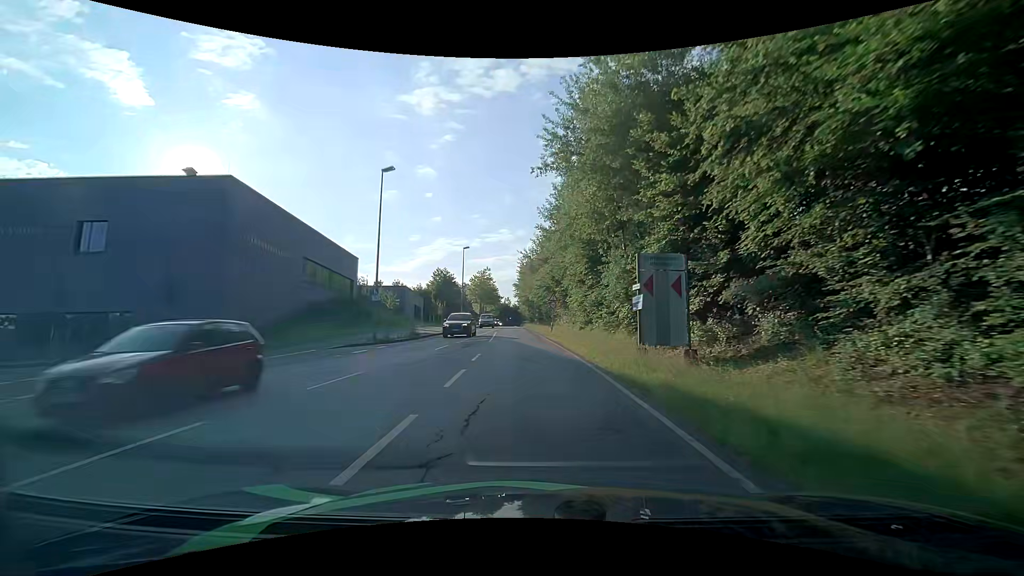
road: secondary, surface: asphalt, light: Day
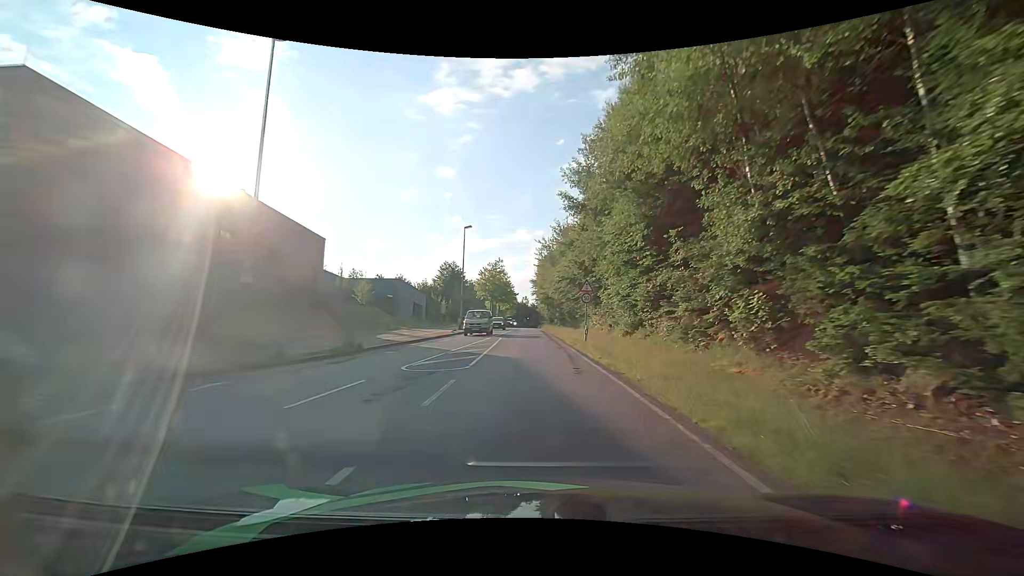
(-0.3, +14.5) m; -2°
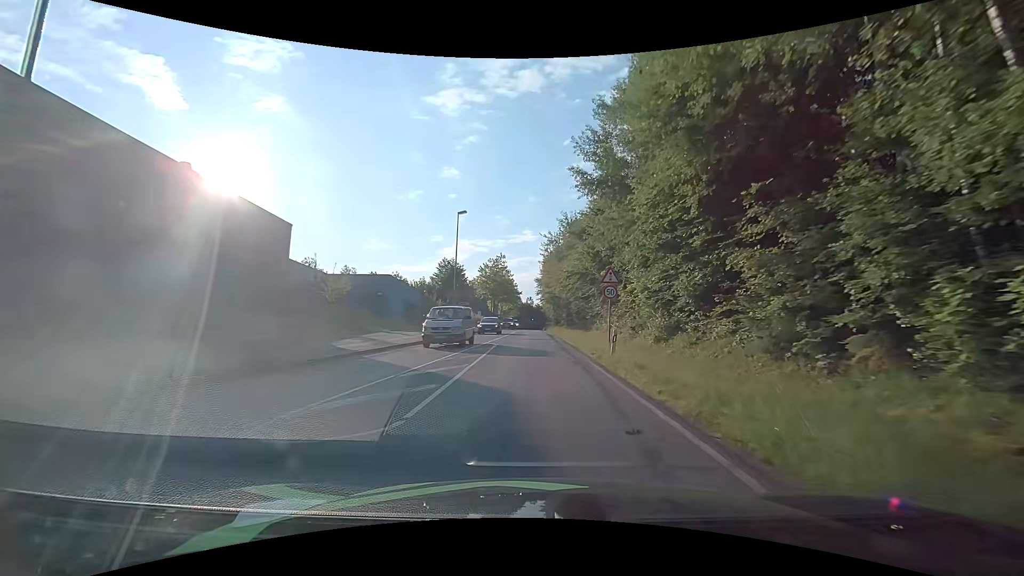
(0.0, +7.2) m; -1°
(0, +10) (0, +20) (0, +30) (0, +40) (0, +50) (-1, +60) (-1, +70) (-1, +80) (-1, +90) (-1, +100) m
